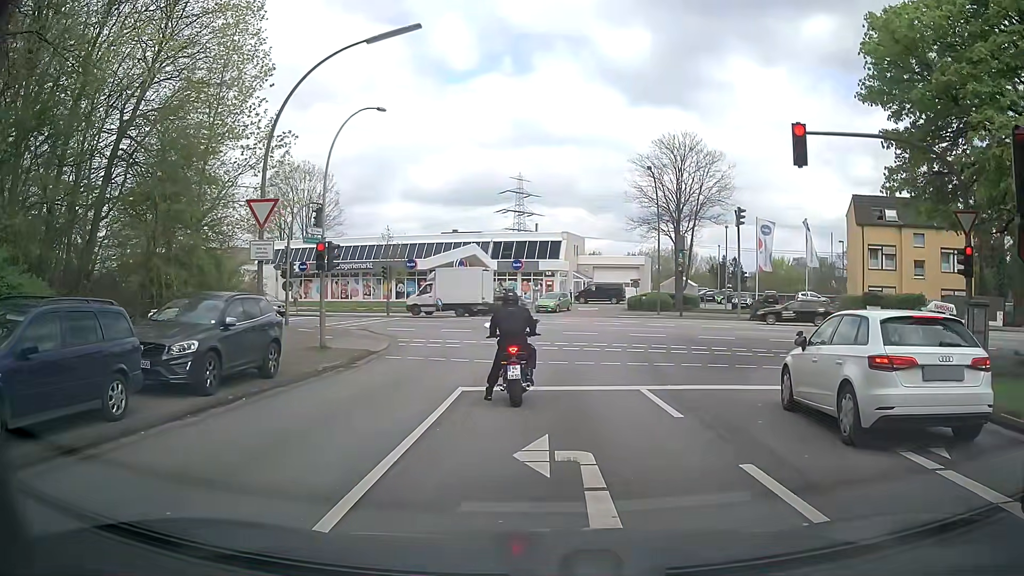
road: residential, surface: asphalt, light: Day
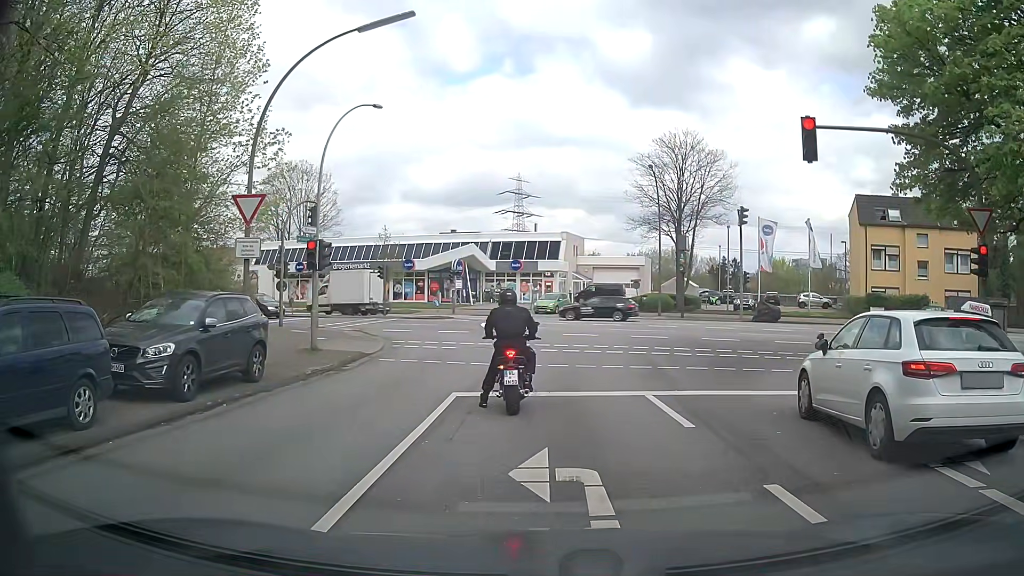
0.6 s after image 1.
(0.0, +0.7) m; 0°
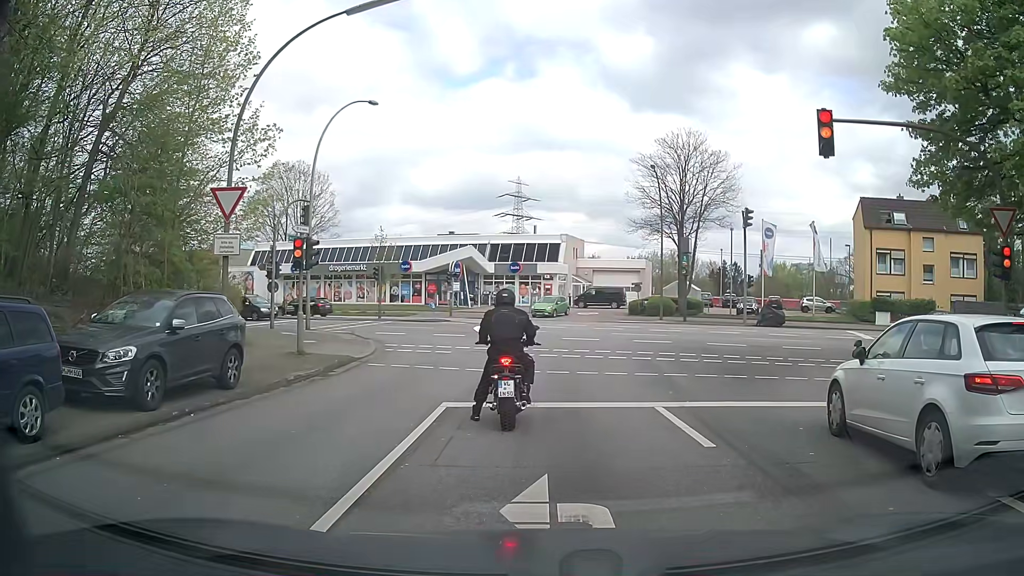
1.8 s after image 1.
(0.0, +1.0) m; 0°
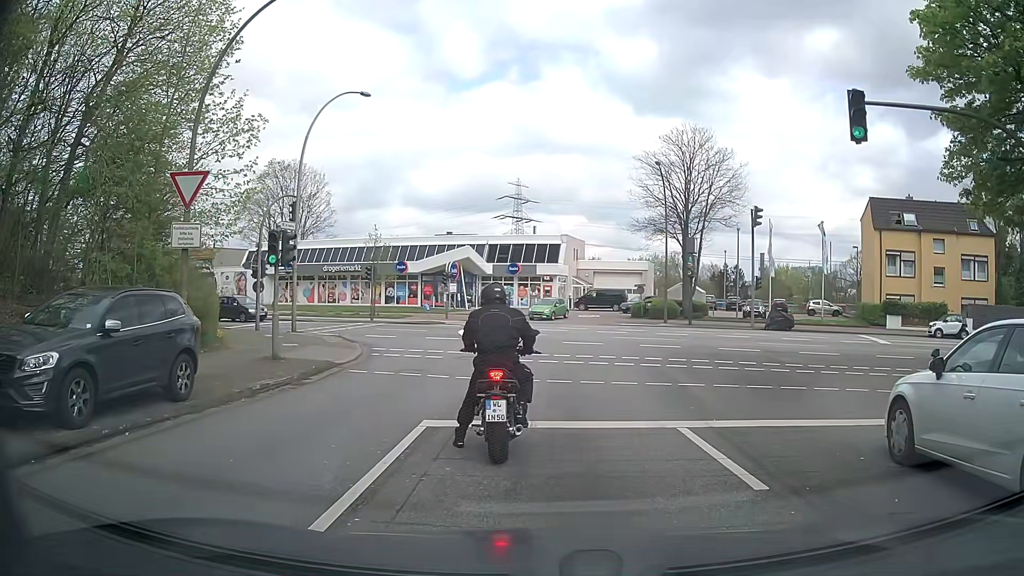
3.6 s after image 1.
(0.0, +1.8) m; 0°
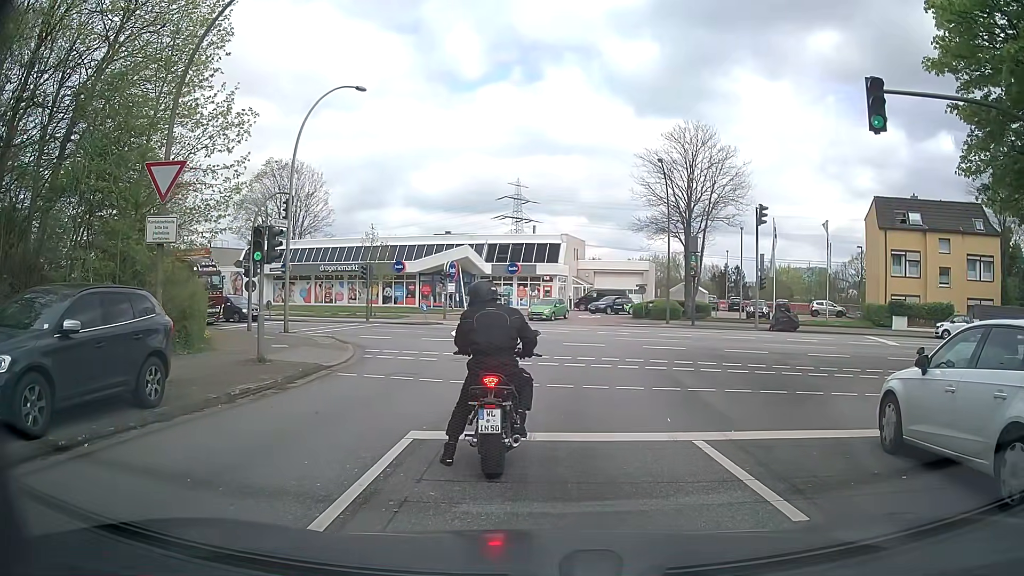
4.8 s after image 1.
(0.0, +0.9) m; 0°
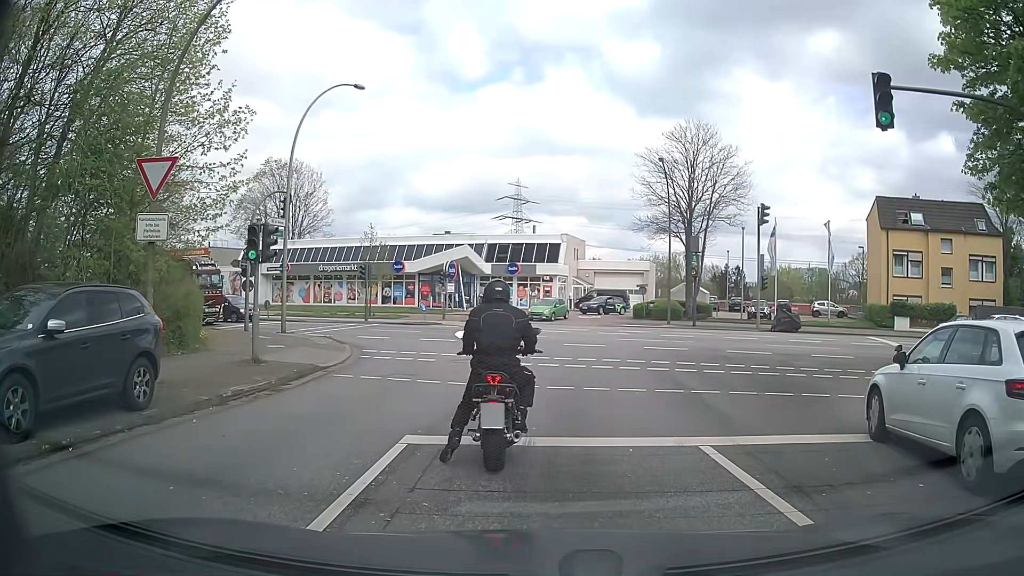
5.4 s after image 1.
(0.0, +0.3) m; 0°
